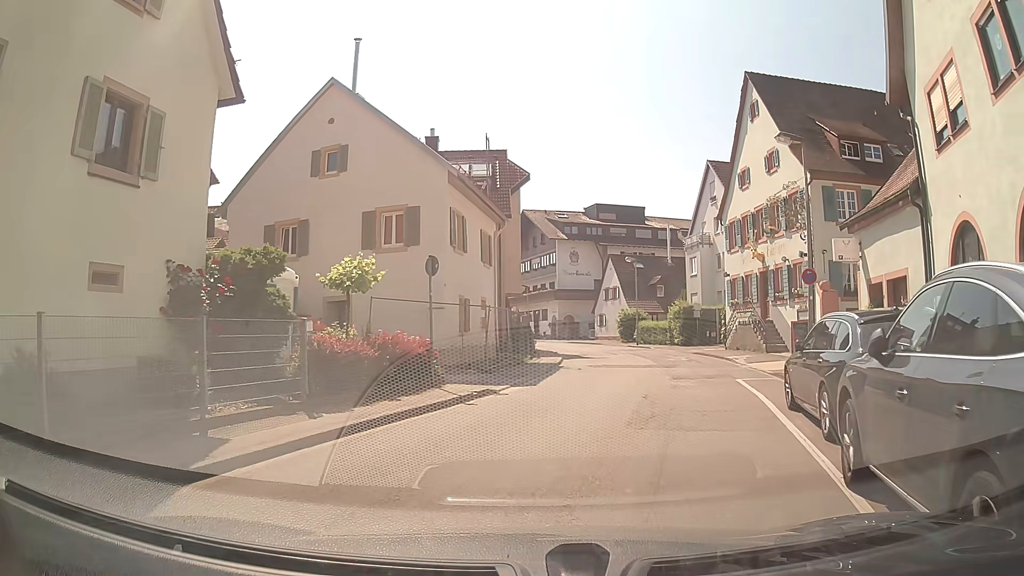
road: tertiary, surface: asphalt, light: Day
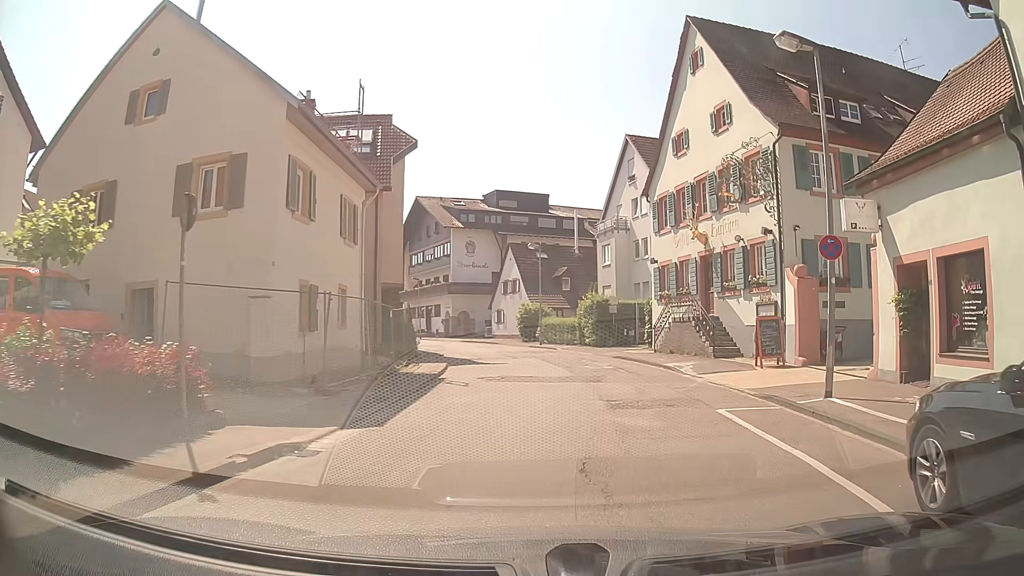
(+0.5, +6.9) m; +10°
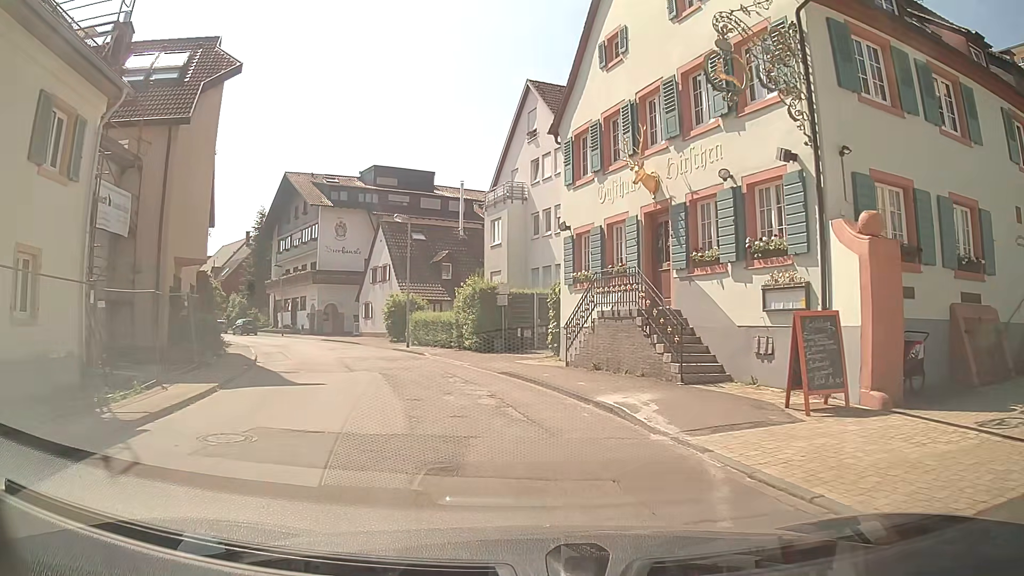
(+0.8, +10.2) m; +8°
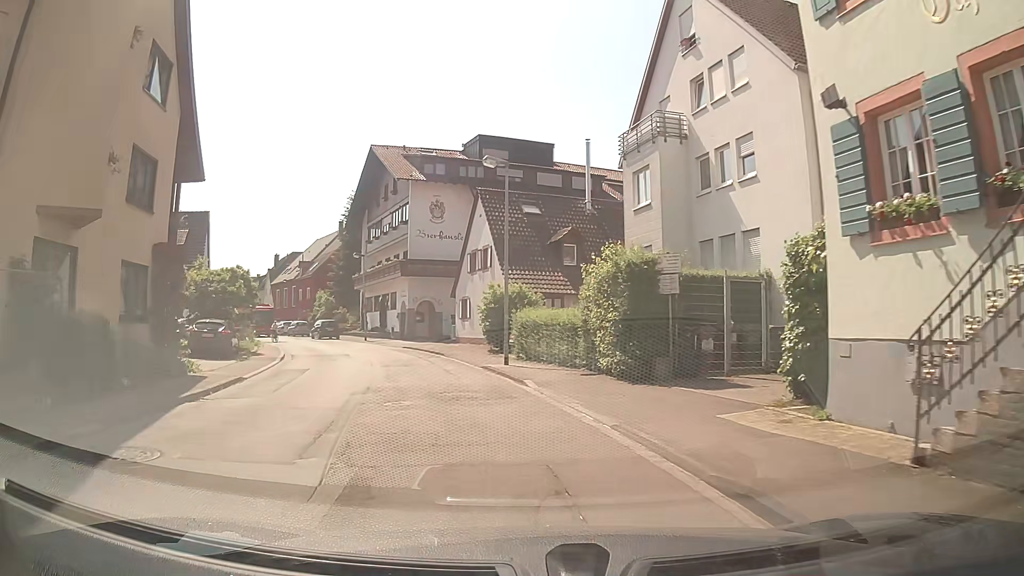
(-1.1, +11.9) m; -12°
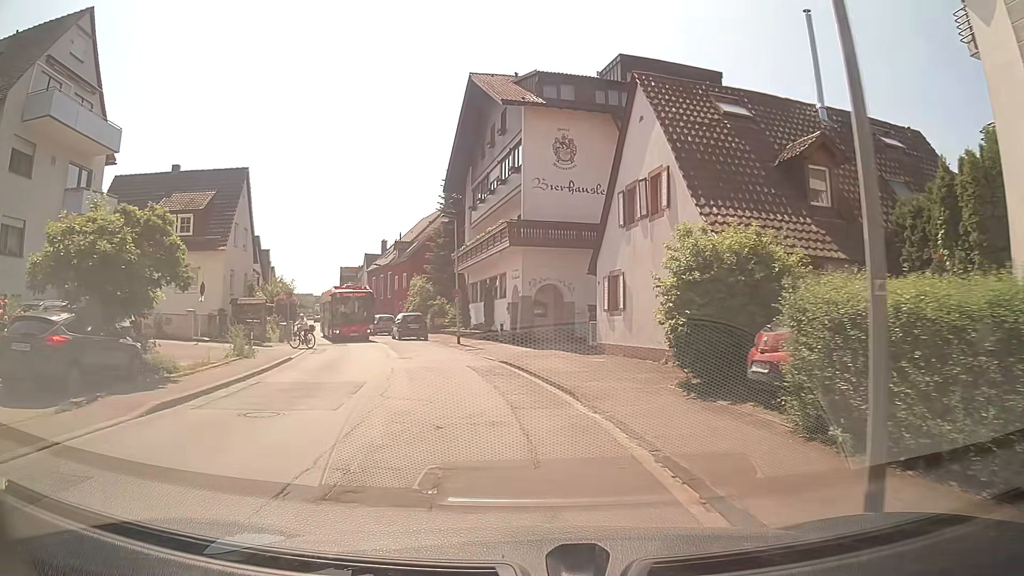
(-1.7, +16.1) m; -13°
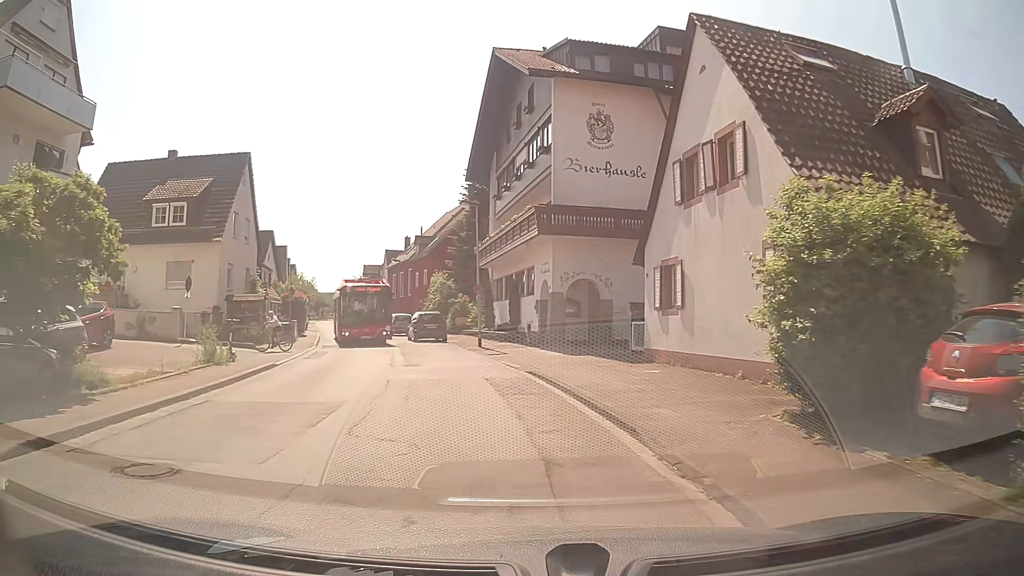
(0.0, +3.9) m; 0°
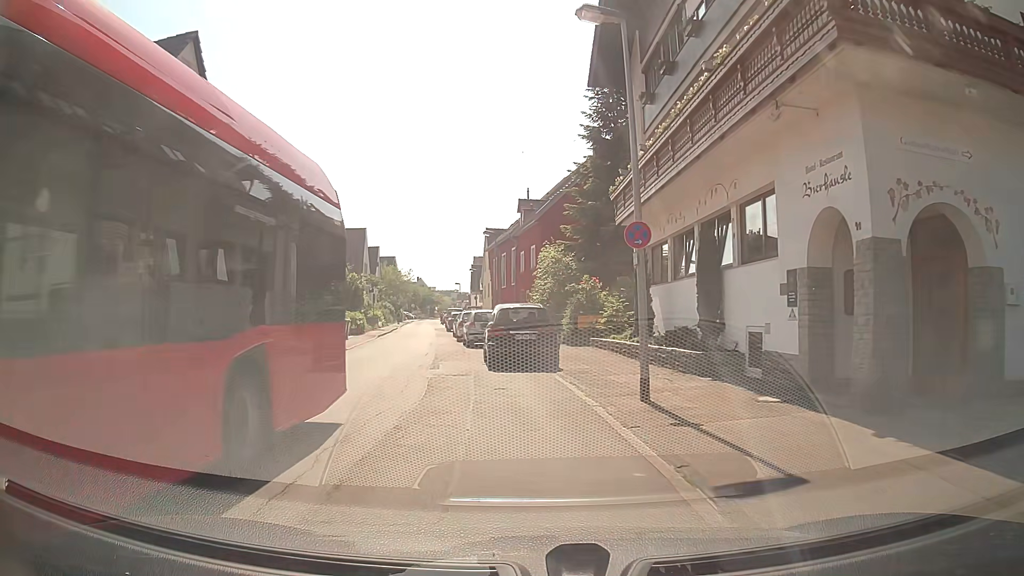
(-1.8, +18.6) m; -10°
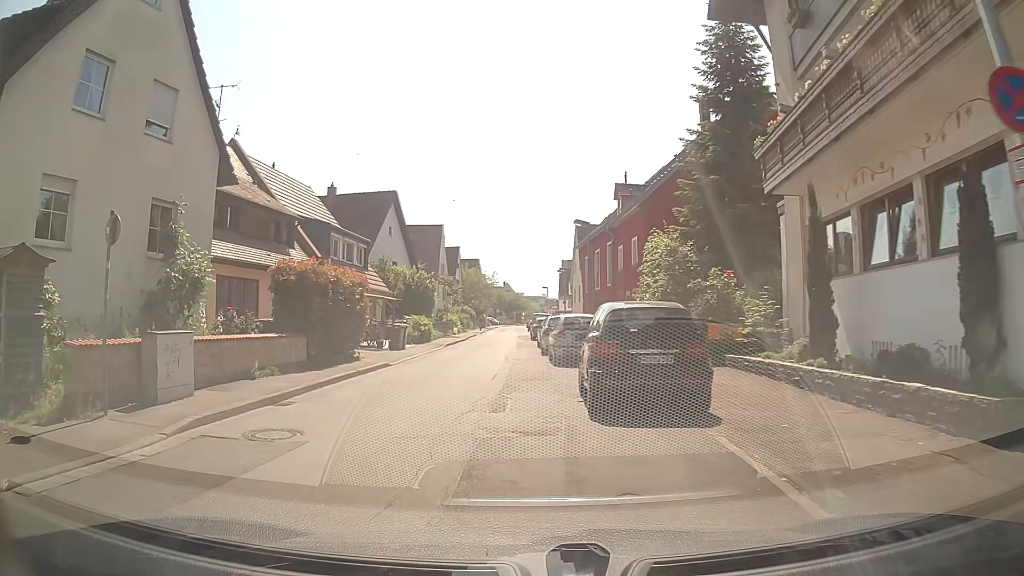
(-0.6, +7.1) m; -7°
